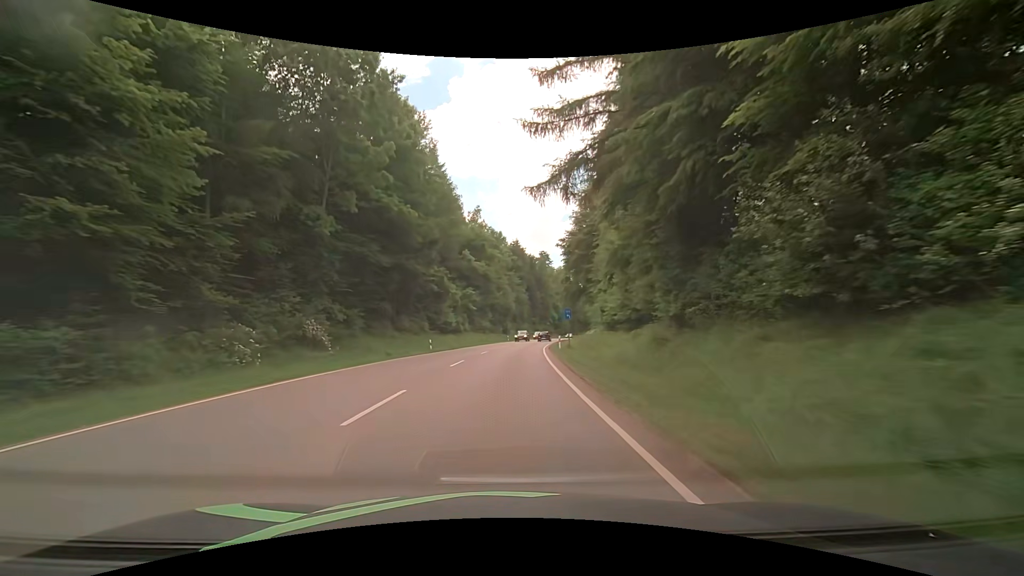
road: secondary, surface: asphalt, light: Day
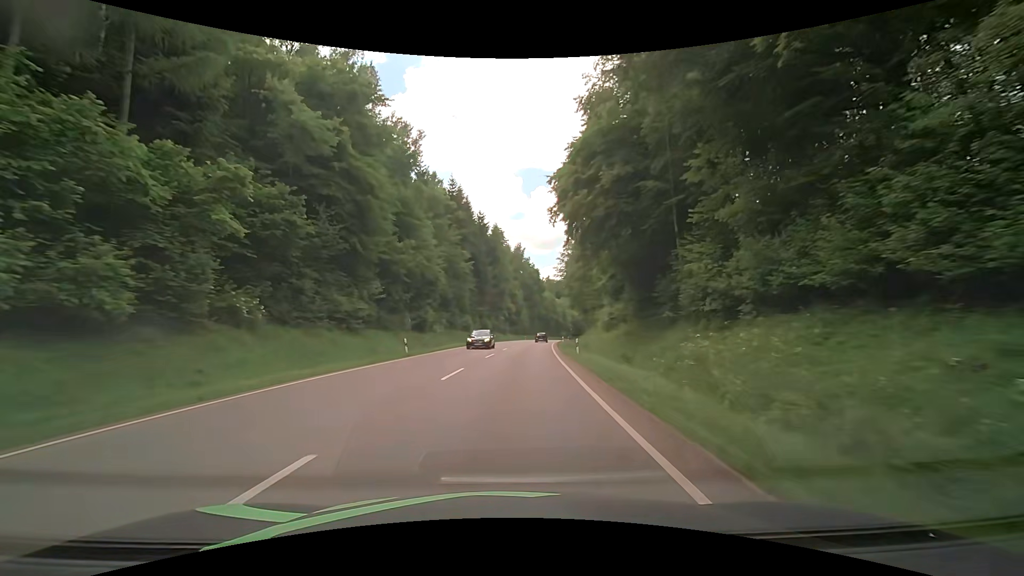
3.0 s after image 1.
(+2.9, +53.7) m; +6°
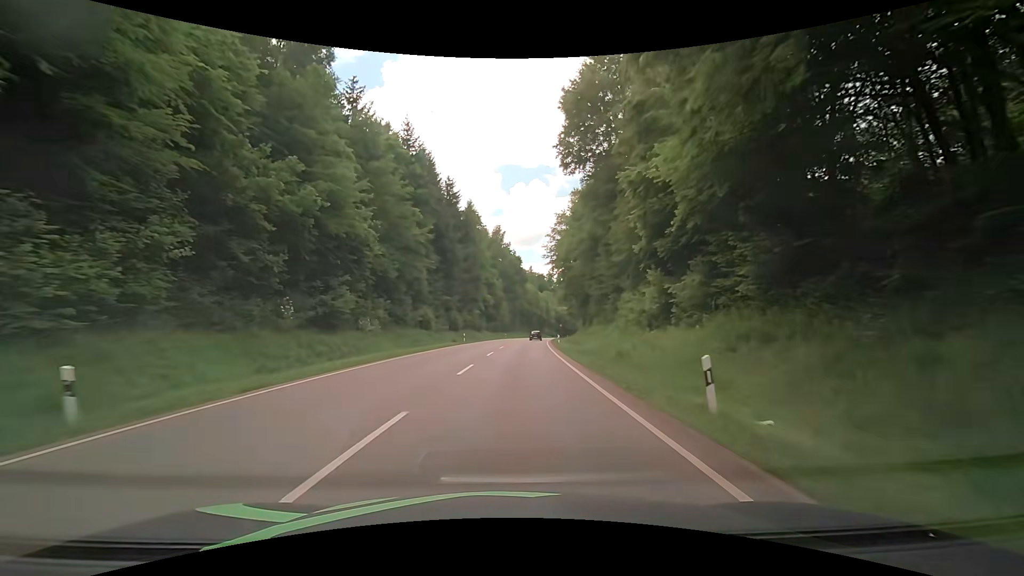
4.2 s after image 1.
(+0.7, +21.6) m; +3°
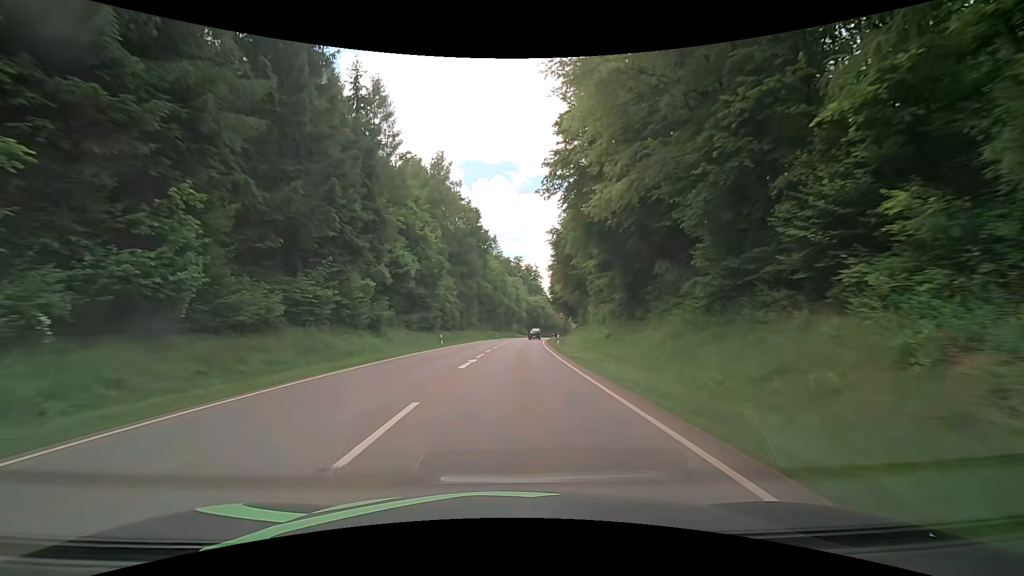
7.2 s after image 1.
(+1.9, +54.1) m; +4°
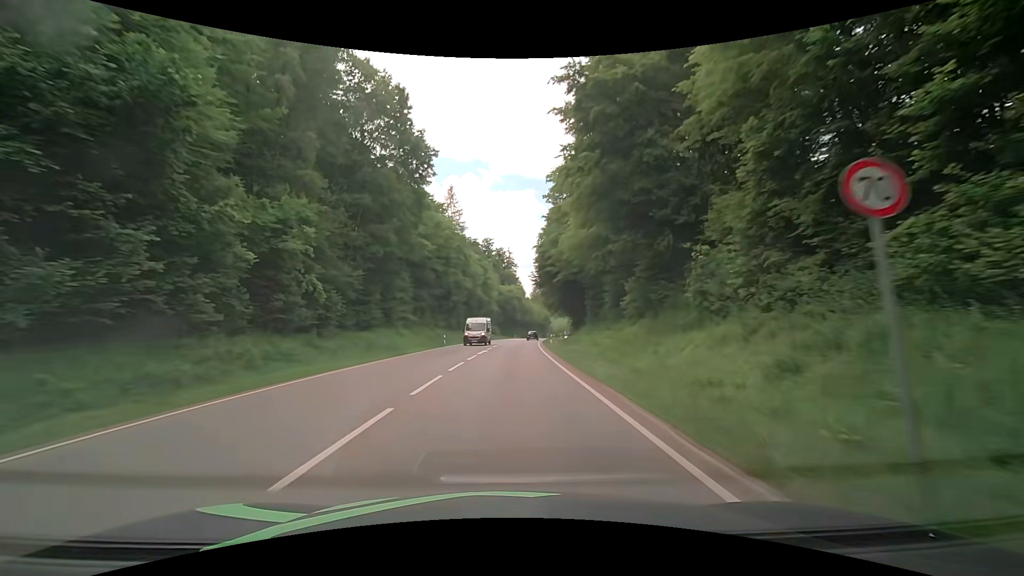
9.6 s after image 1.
(+1.5, +43.3) m; +4°
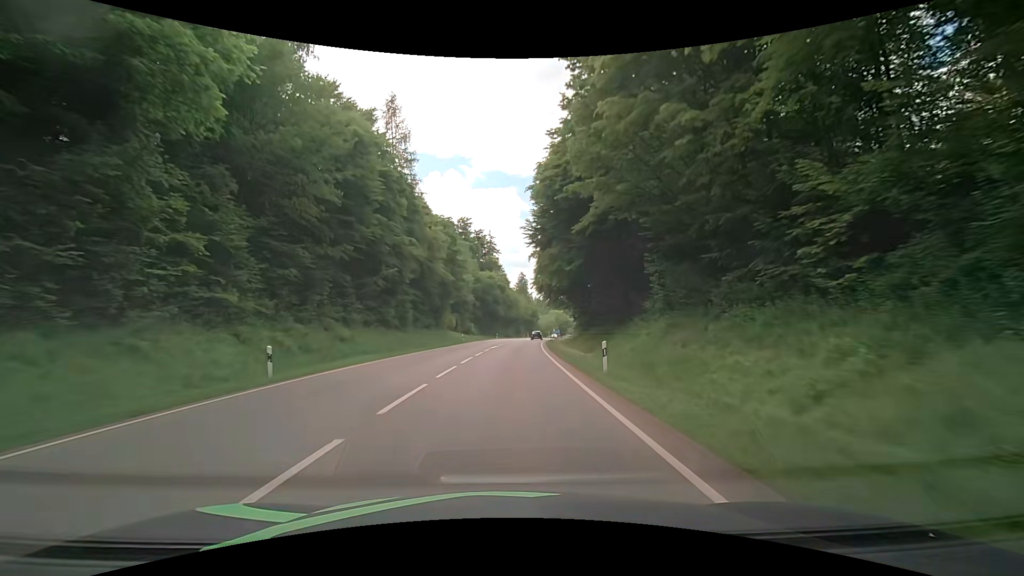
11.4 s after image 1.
(+0.5, +32.5) m; +3°
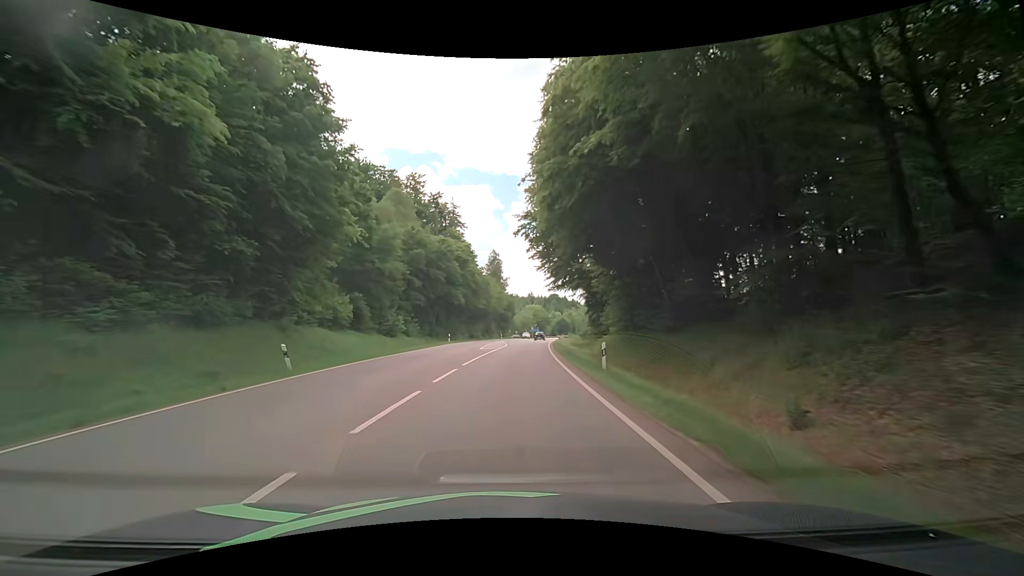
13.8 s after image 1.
(+0.5, +43.3) m; +2°
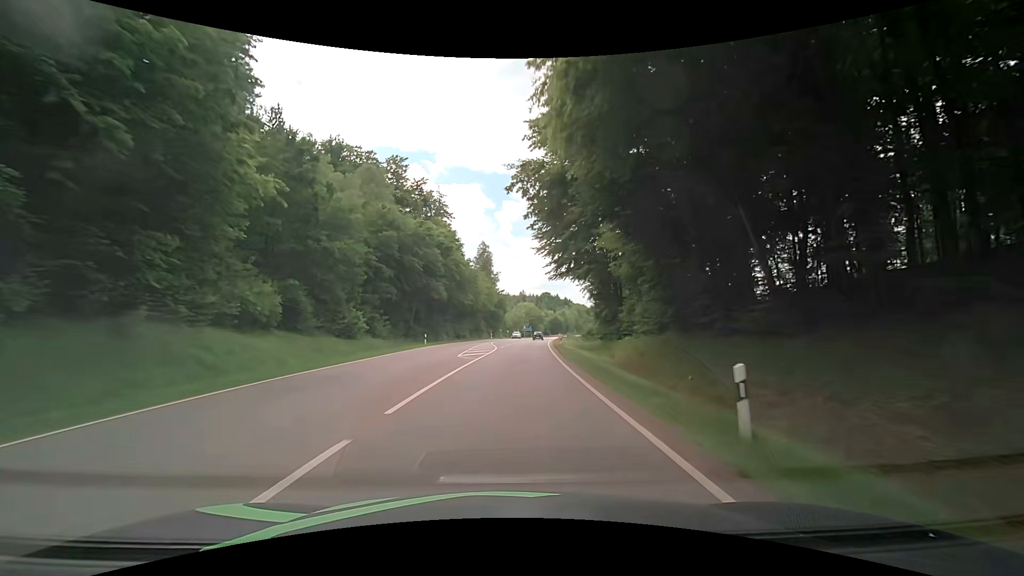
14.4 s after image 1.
(+0.1, +10.8) m; +1°
(0, +10) (0, +20) (+1, +30) (+1, +40) (+2, +50) (+3, +60) (+4, +70) (+5, +80) (+6, +90) (+7, +100) m
